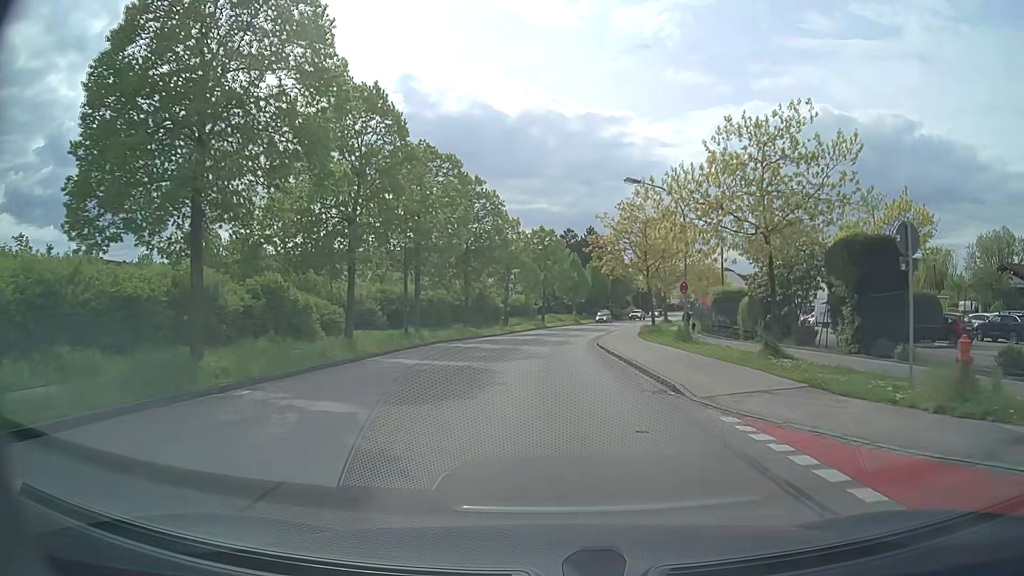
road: residential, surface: asphalt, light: Day
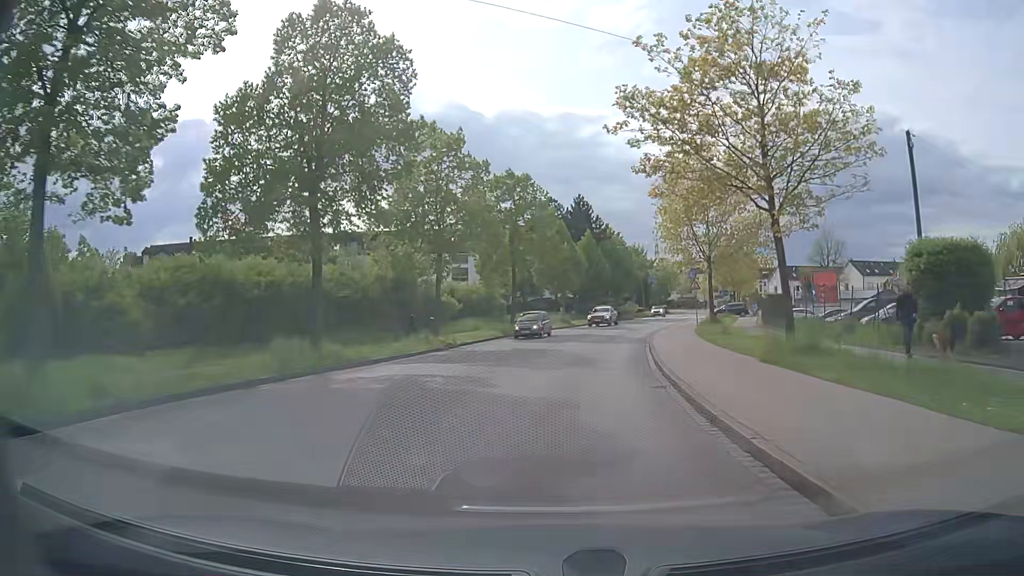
(+0.5, +29.4) m; +2°
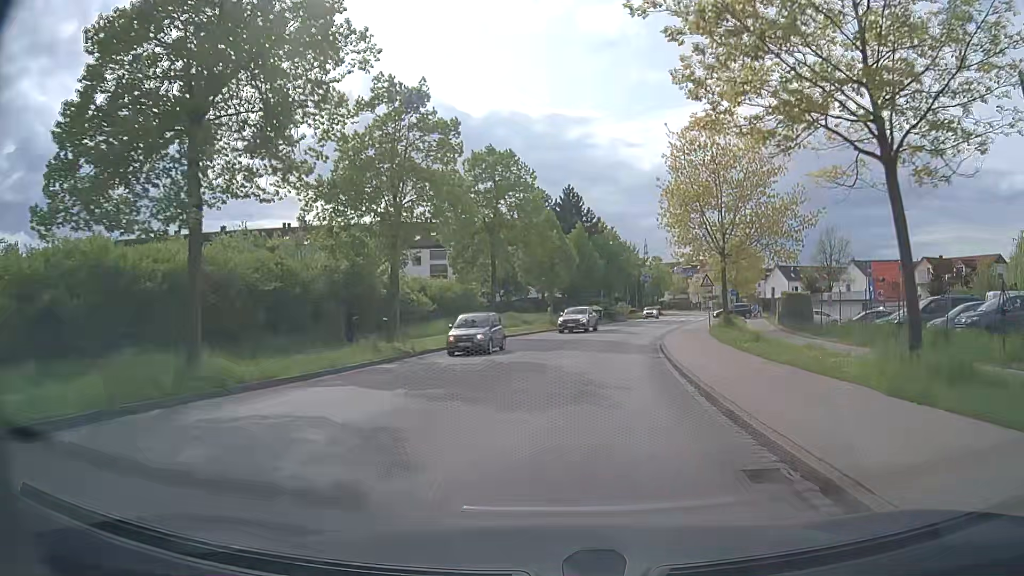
(0.0, +7.0) m; 0°
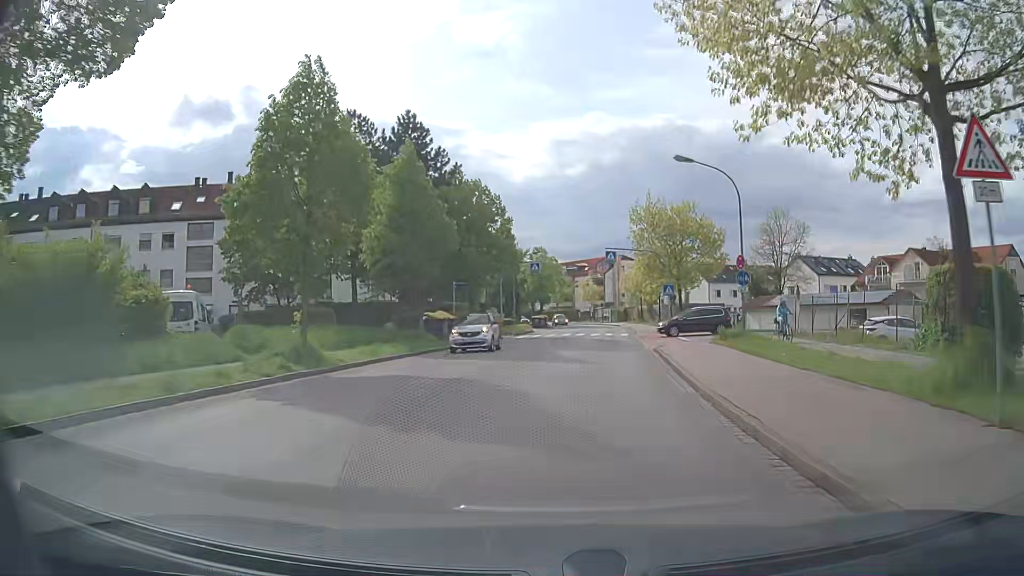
(+3.3, +32.5) m; +11°
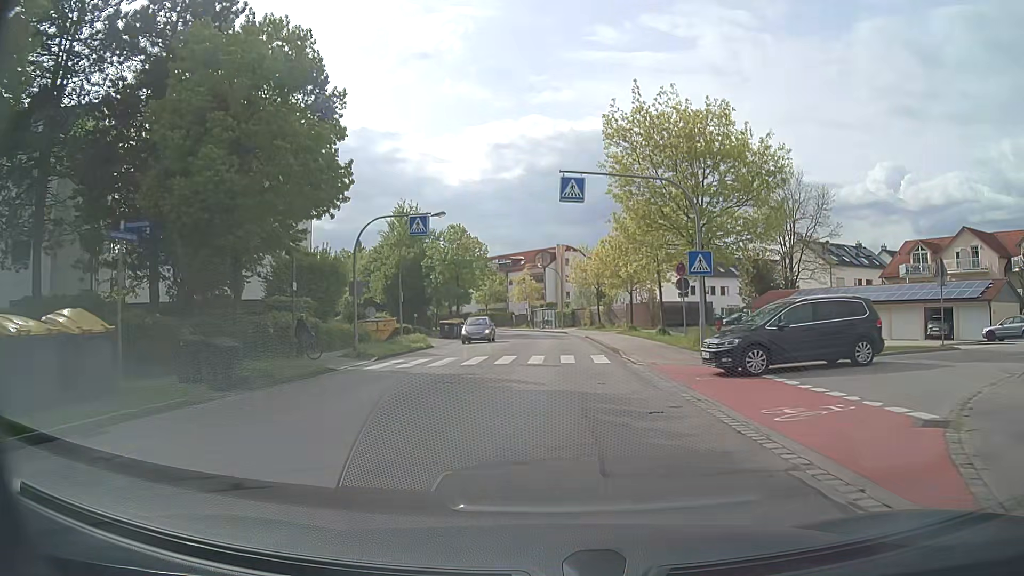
(+1.4, +25.2) m; +5°
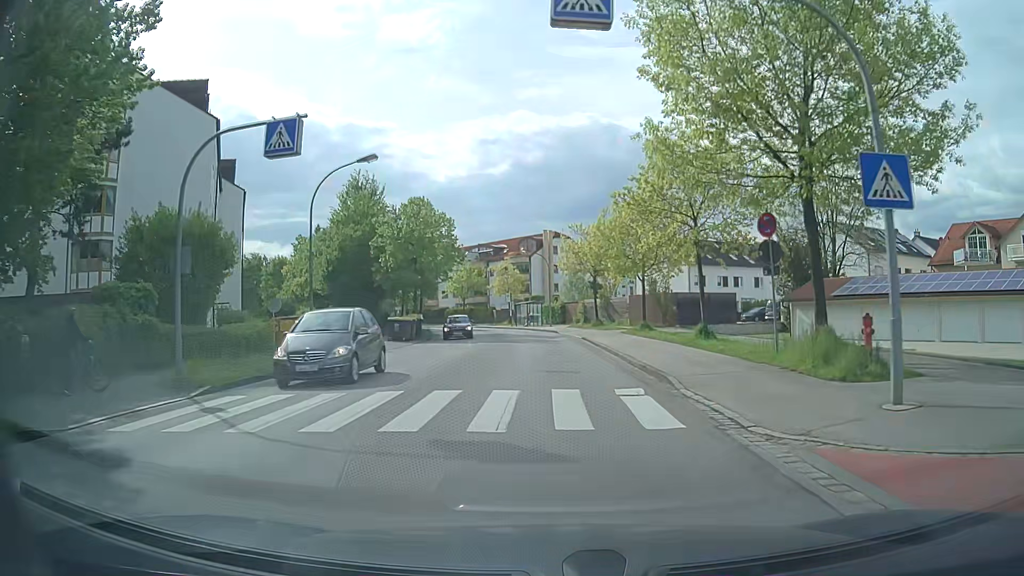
(+0.2, +12.7) m; +1°
